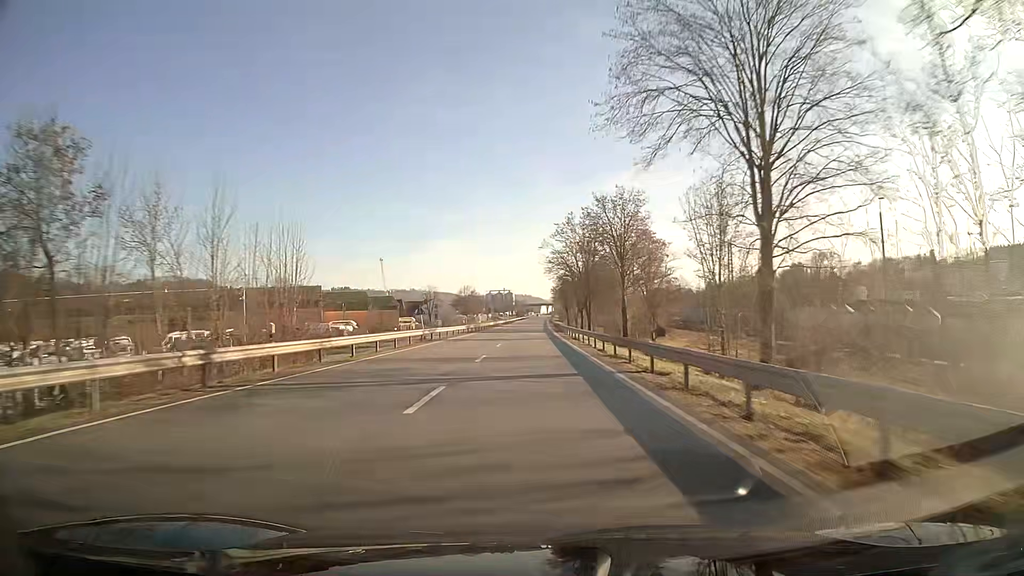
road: unclassified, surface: asphalt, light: Day
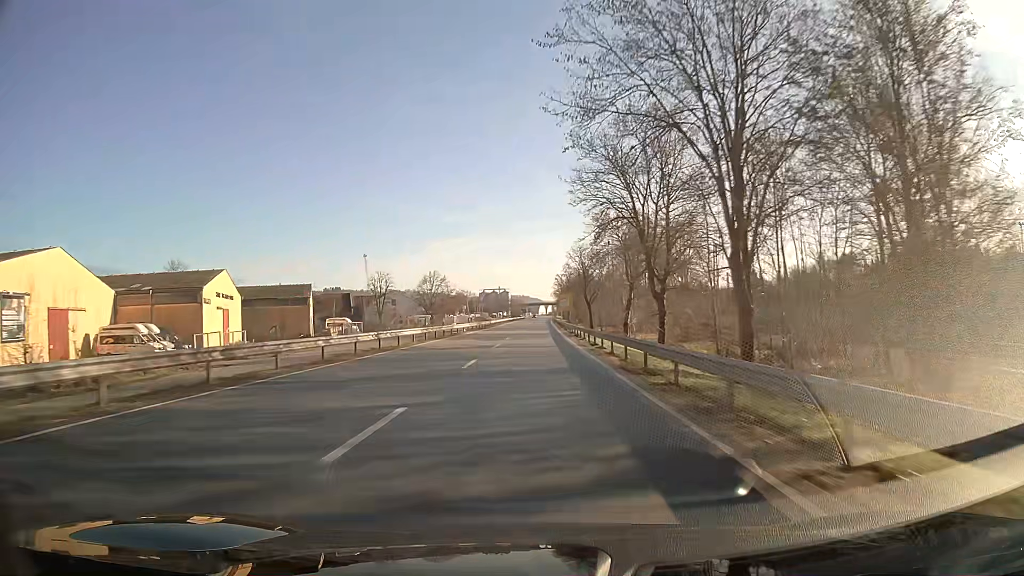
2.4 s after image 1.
(+0.4, +64.0) m; +1°
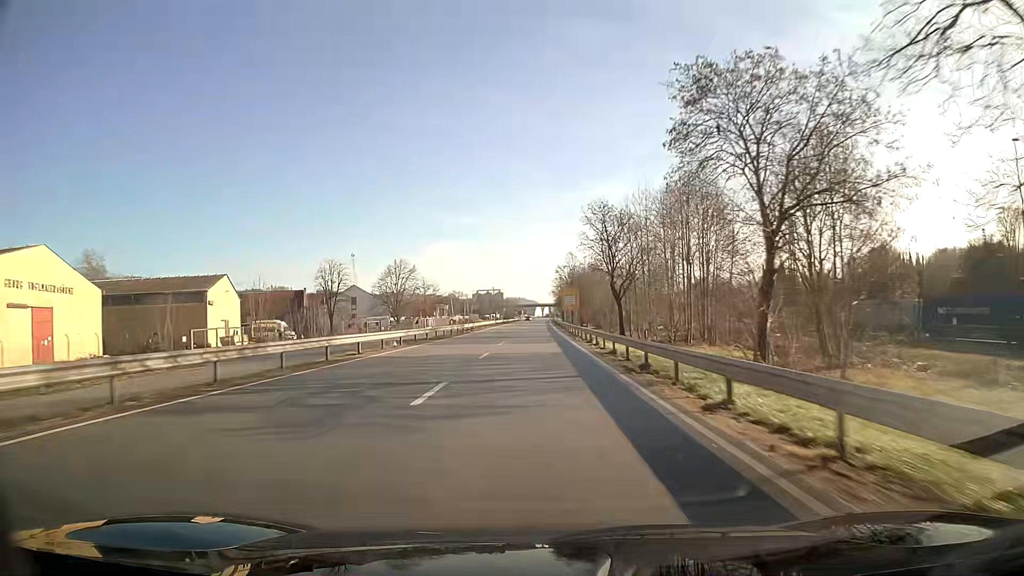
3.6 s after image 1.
(+0.2, +31.9) m; 0°
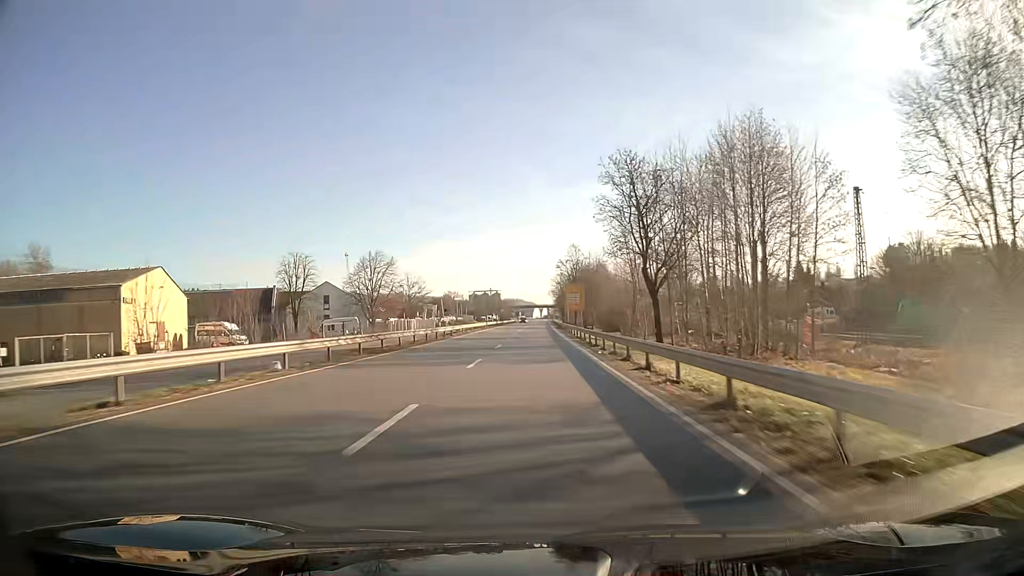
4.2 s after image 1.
(0.0, +16.0) m; 0°
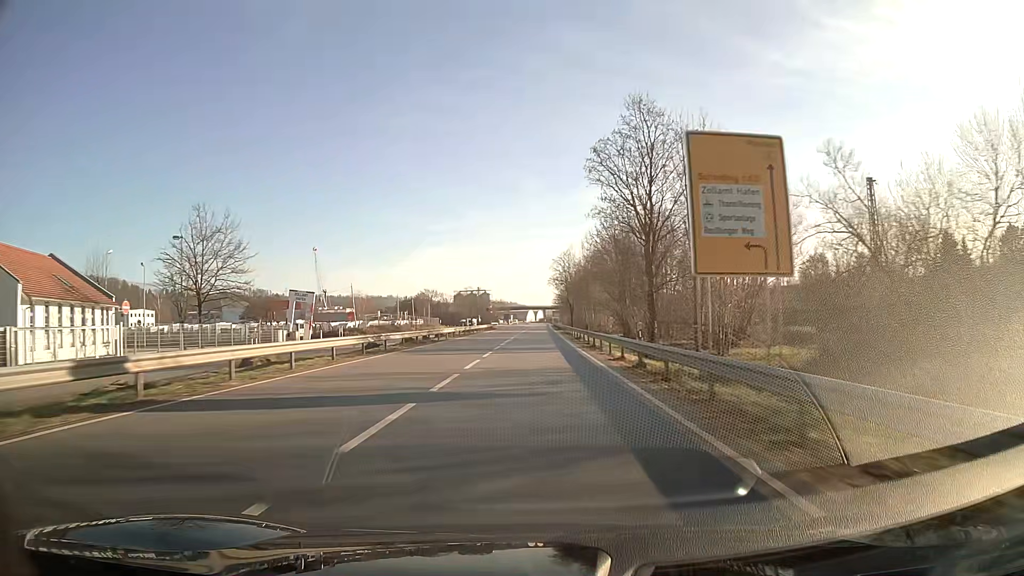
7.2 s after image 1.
(+0.4, +79.7) m; 0°
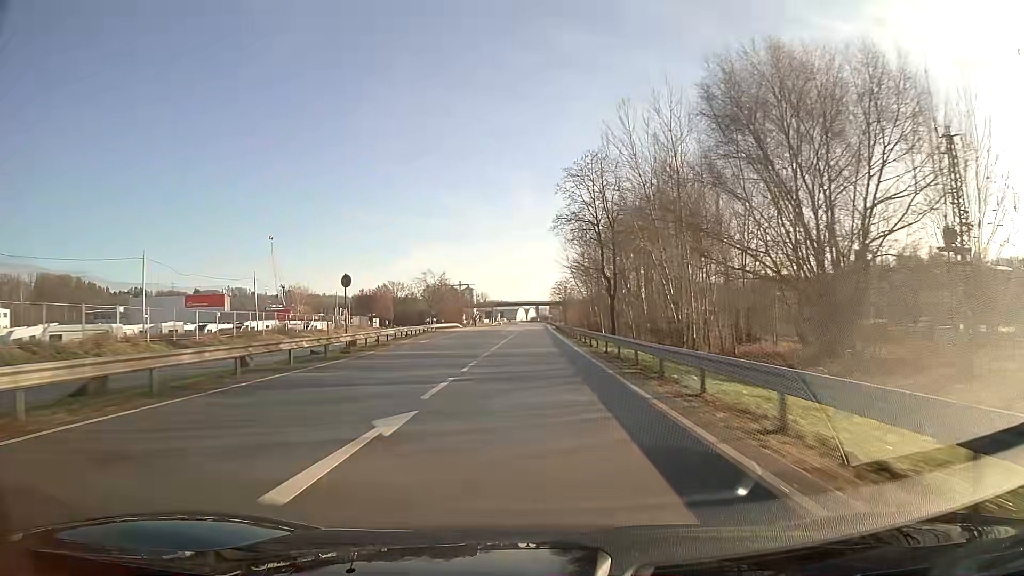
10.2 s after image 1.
(+0.5, +79.7) m; 0°
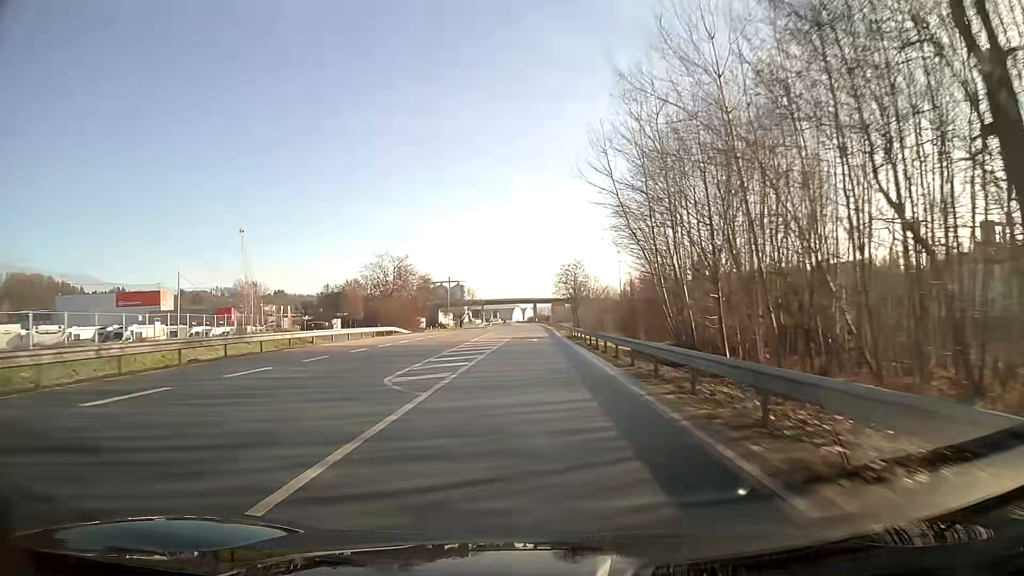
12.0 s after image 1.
(+0.2, +47.9) m; 0°
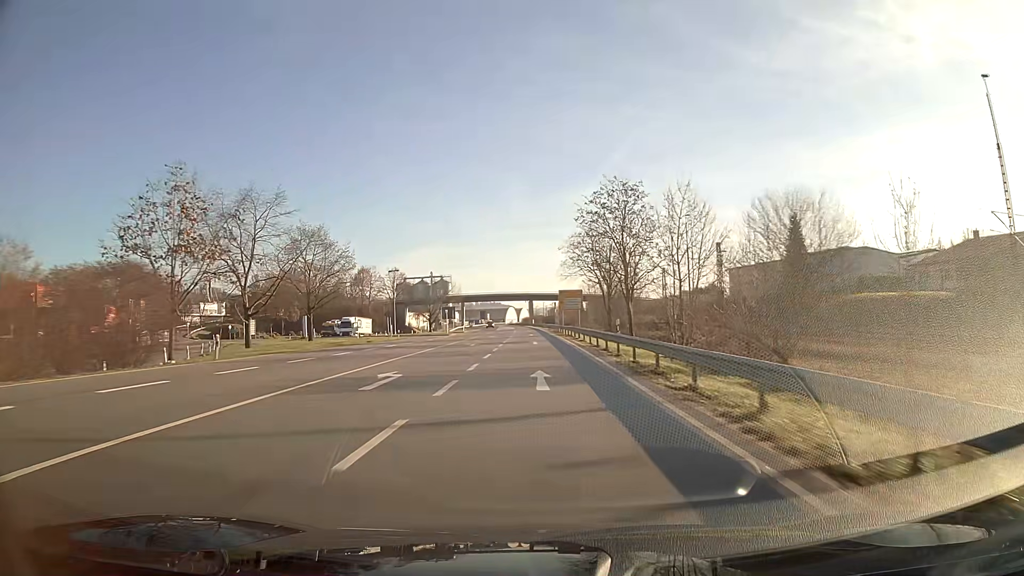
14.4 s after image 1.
(+0.1, +63.9) m; 0°
